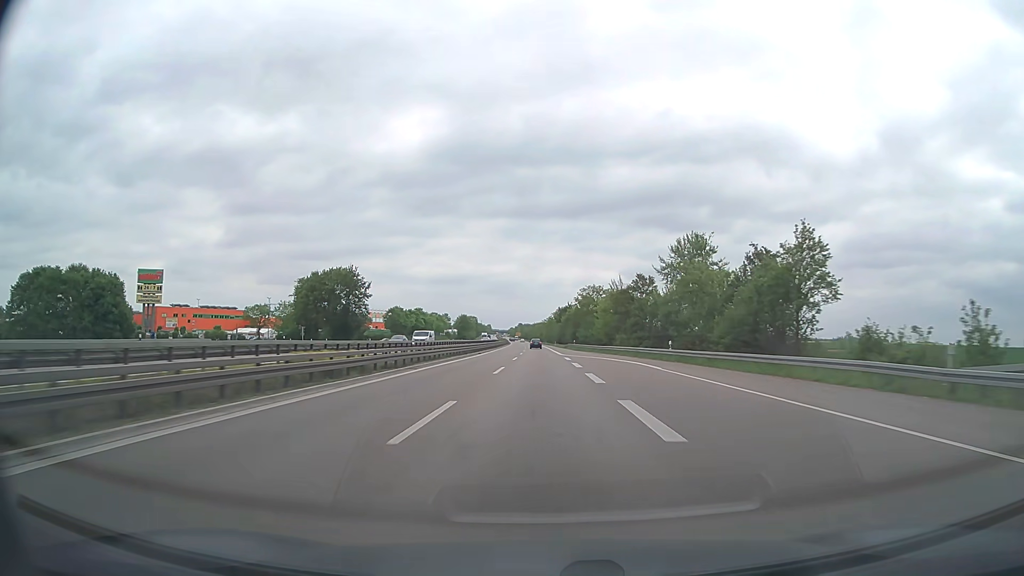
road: trunk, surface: asphalt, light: Day
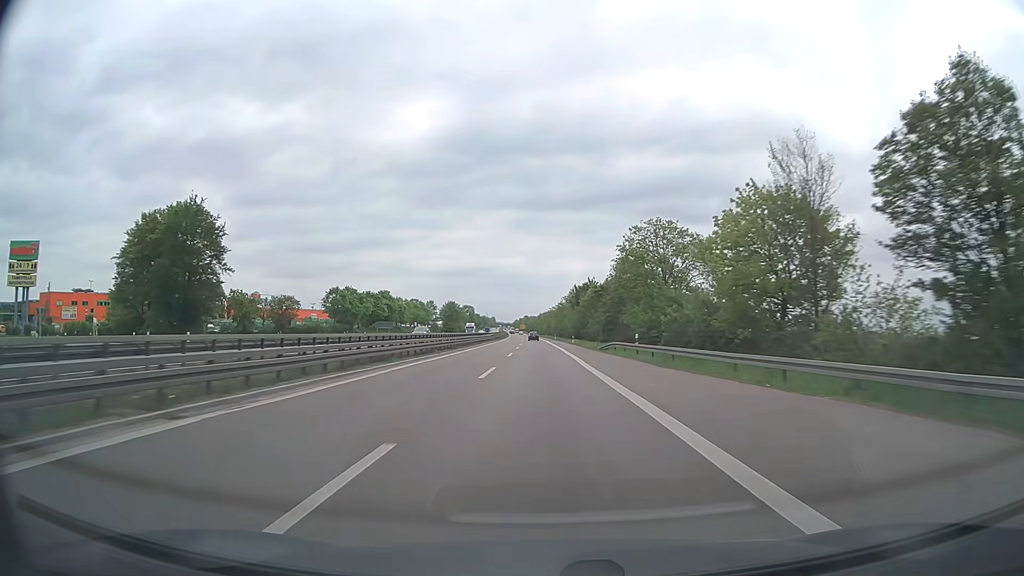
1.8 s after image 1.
(-0.3, +60.9) m; -1°
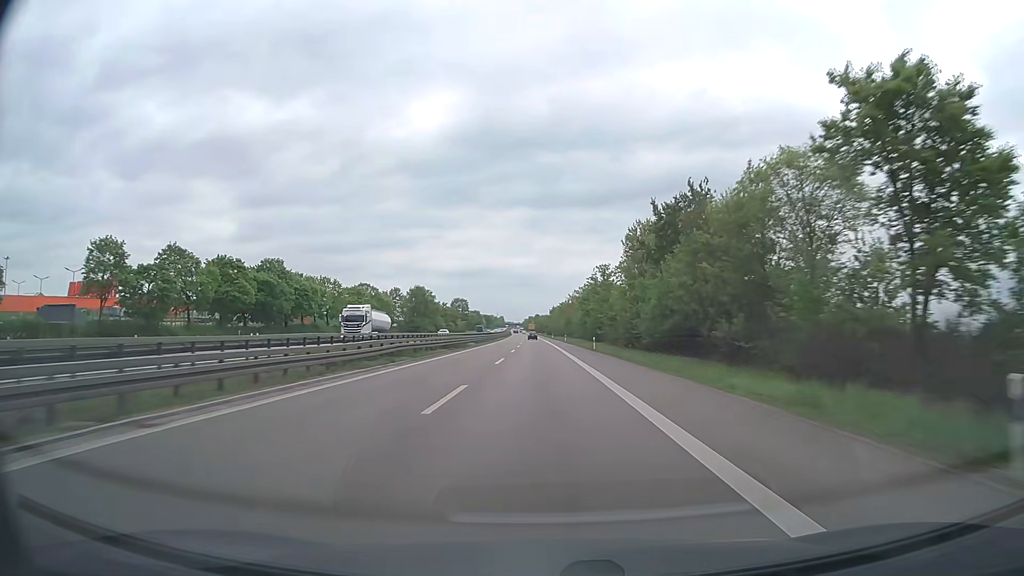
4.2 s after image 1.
(-0.8, +81.4) m; -1°
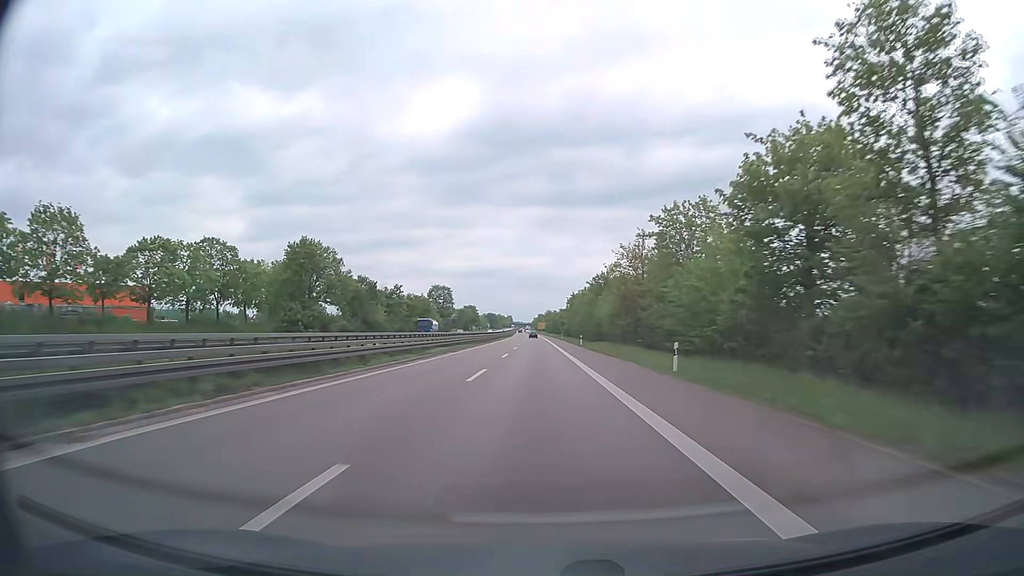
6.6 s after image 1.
(-0.8, +81.6) m; -1°
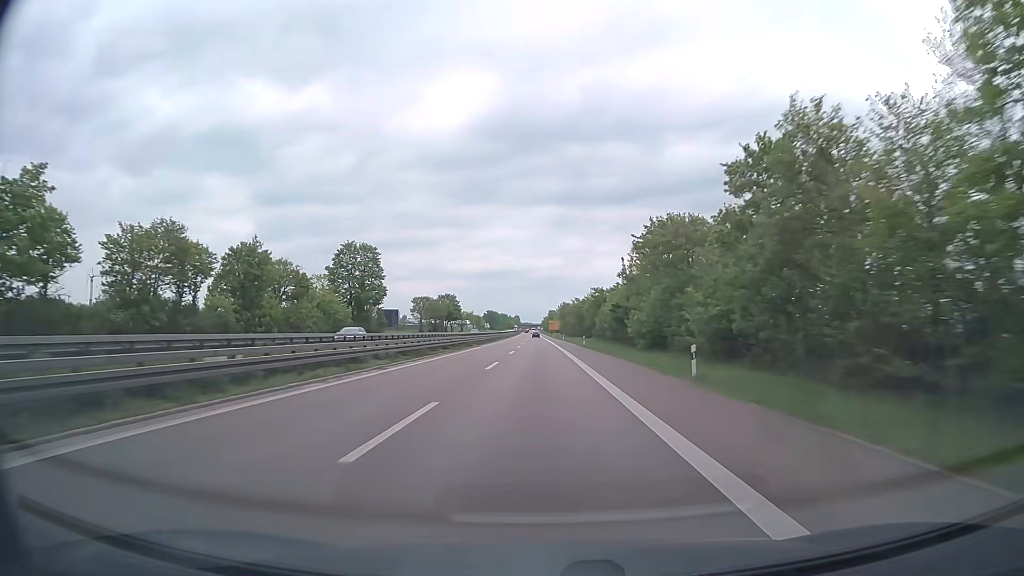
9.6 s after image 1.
(-0.8, +102.1) m; -1°
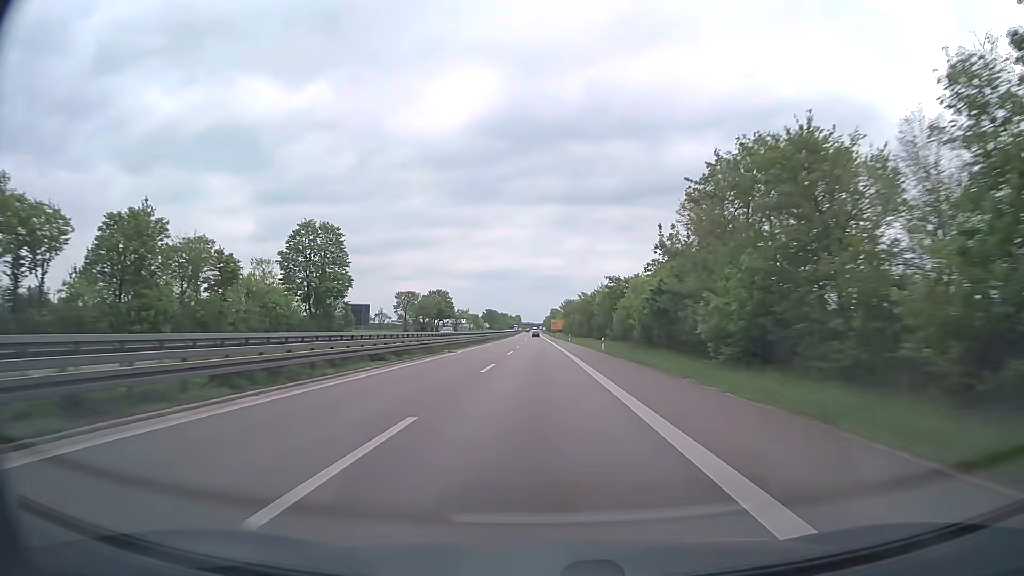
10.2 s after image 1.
(0.0, +20.4) m; 0°
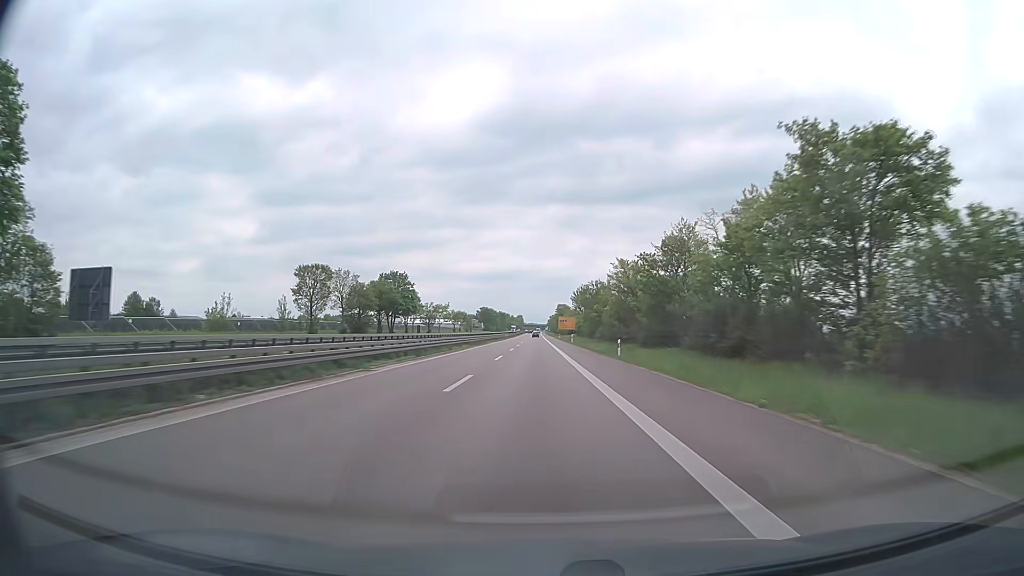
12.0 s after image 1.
(-0.2, +61.3) m; 0°
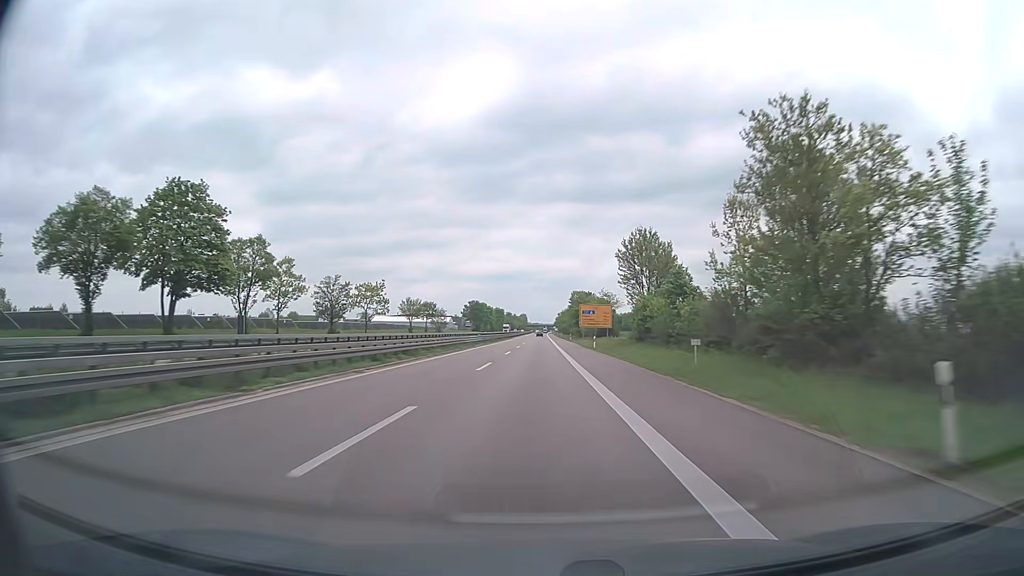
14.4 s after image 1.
(-0.5, +81.6) m; 0°
(0, +10) (0, +20) (0, +30) (0, +40) (0, +50) (0, +60) (0, +70) (0, +80) (0, +90) (0, +100) m
